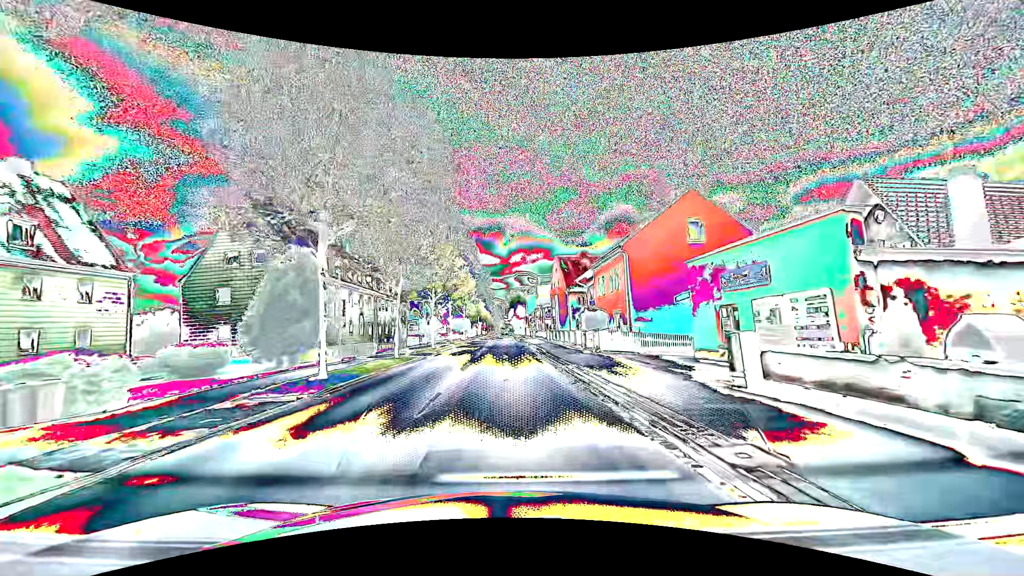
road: primary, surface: asphalt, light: Day
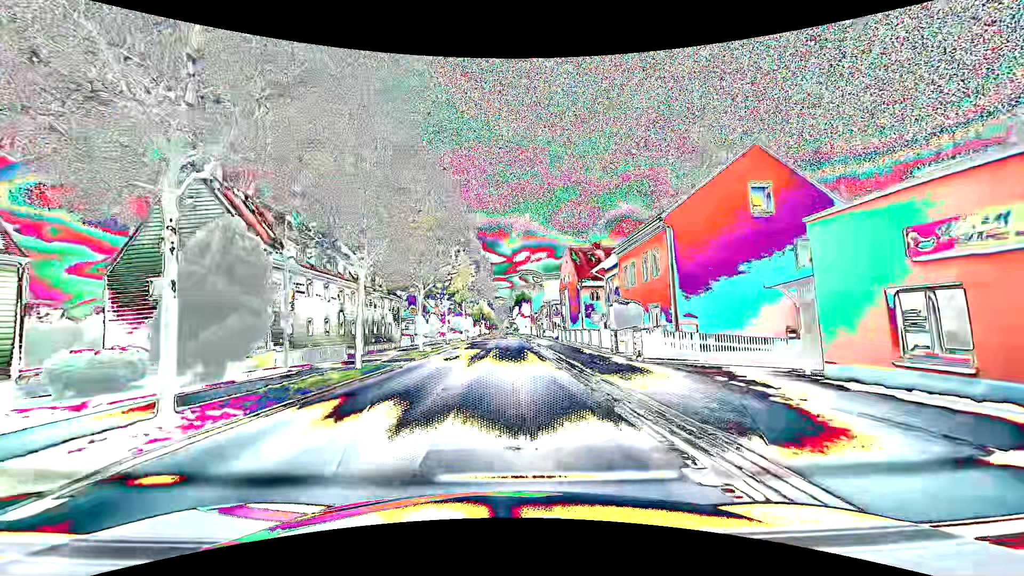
(0.0, +7.6) m; 0°
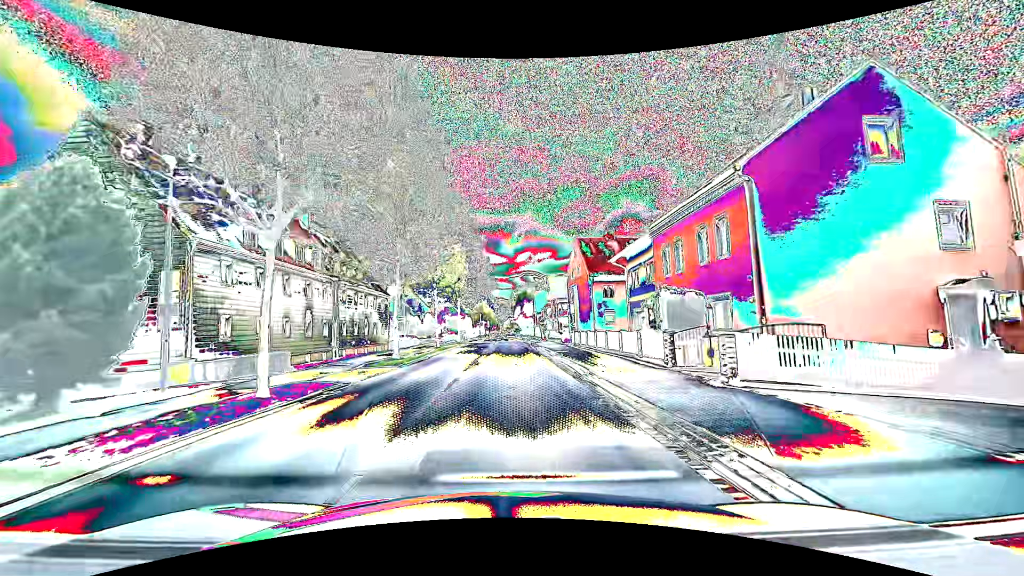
(0.0, +7.7) m; -1°
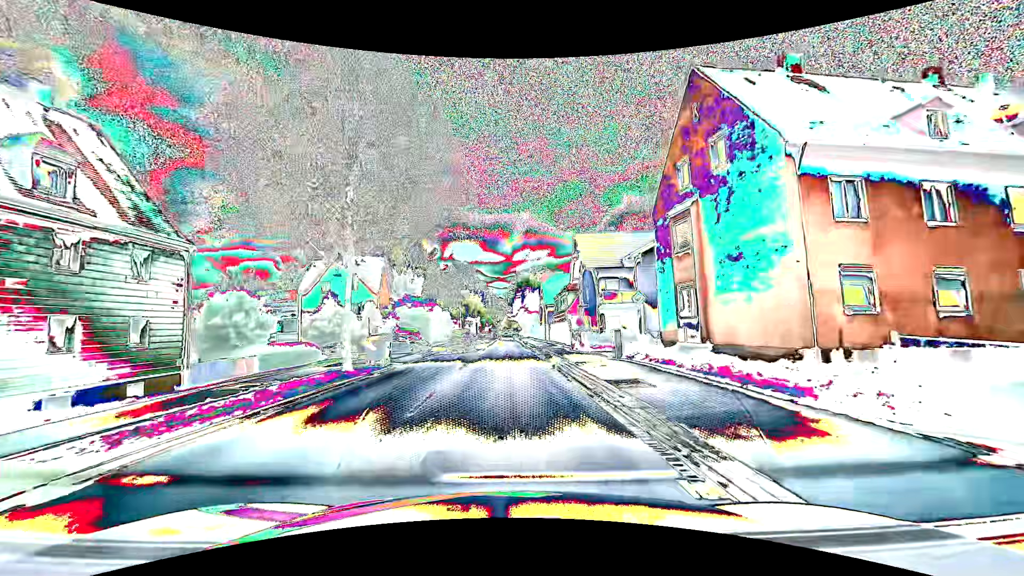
(+0.2, +38.9) m; 0°
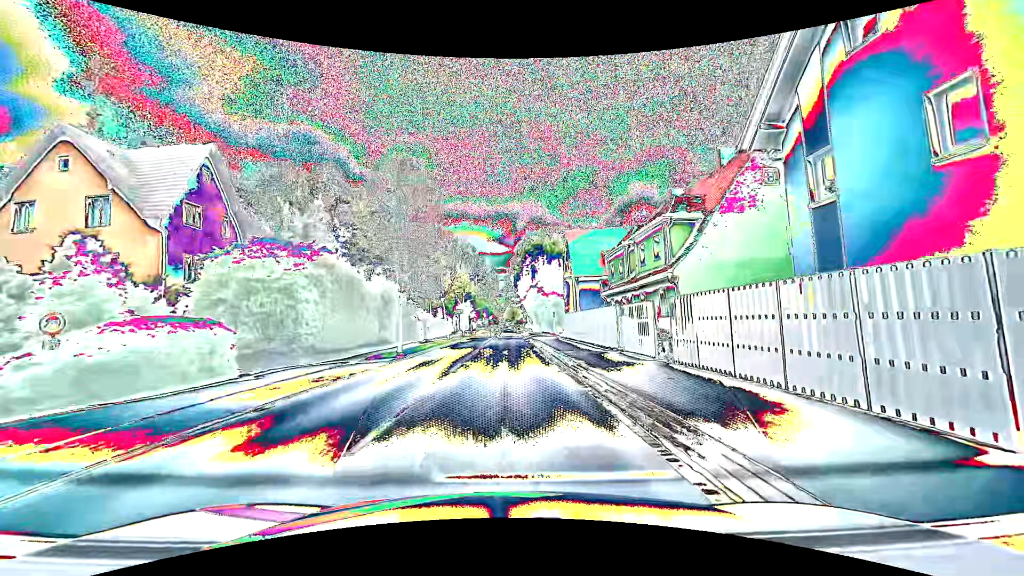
(-0.2, +38.7) m; 0°
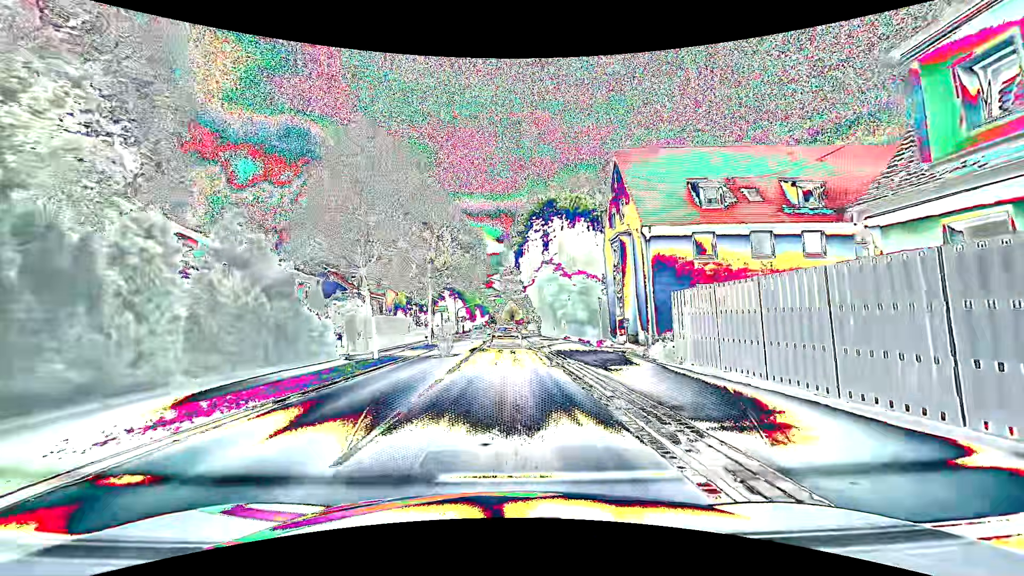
(-0.1, +26.9) m; -1°
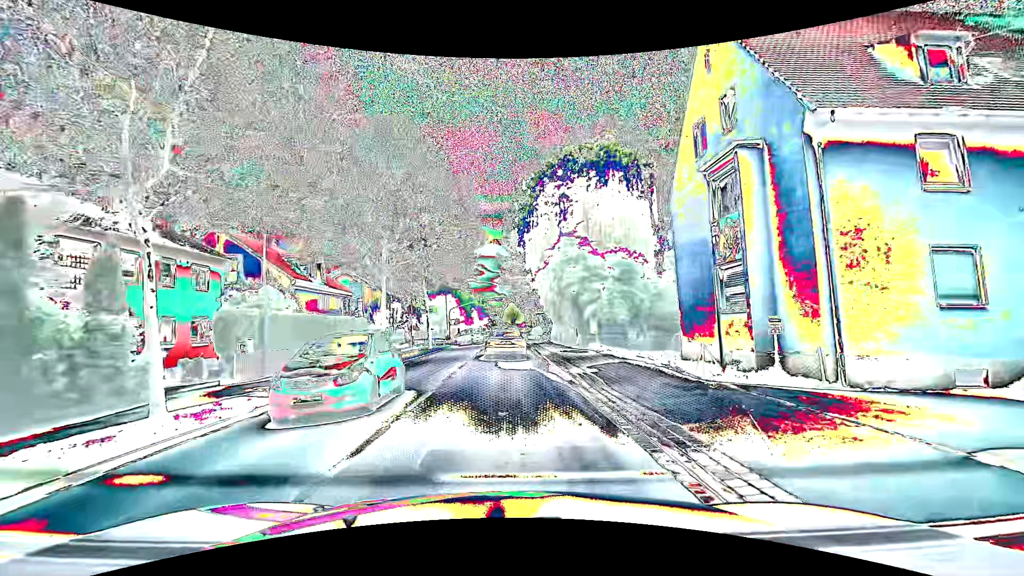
(+0.2, +14.3) m; 0°
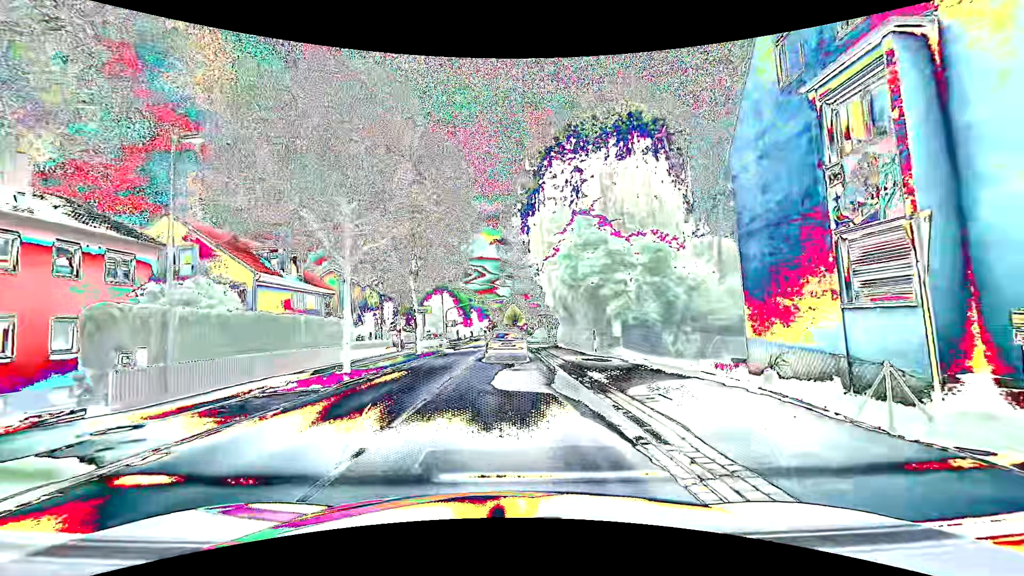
(+0.1, +5.8) m; 0°
(0, +10) (0, +20) (0, +30) (0, +40) (0, +50) (0, +60) (0, +70) (0, +80) (0, +90) (0, +100) m
